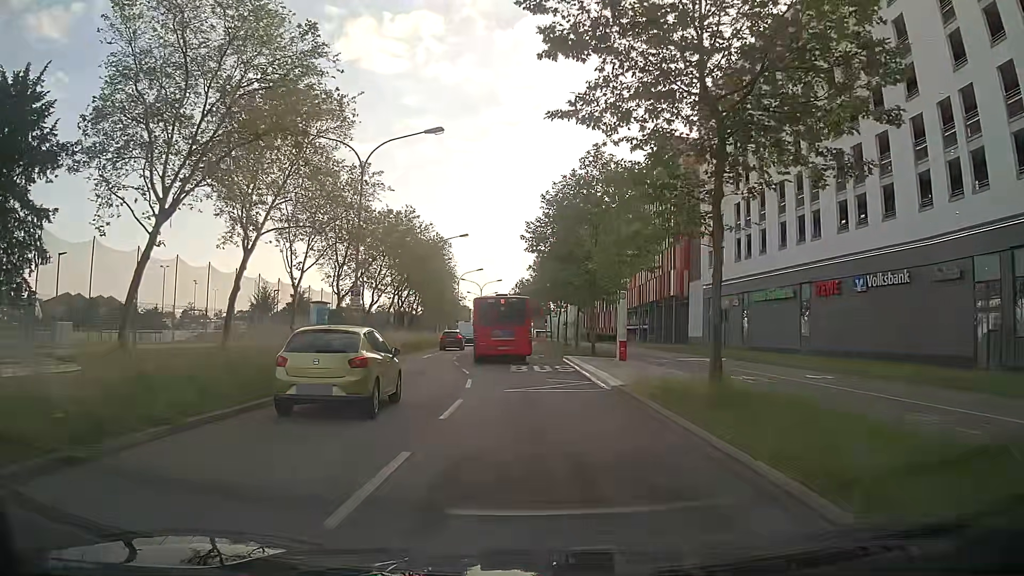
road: secondary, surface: asphalt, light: Day
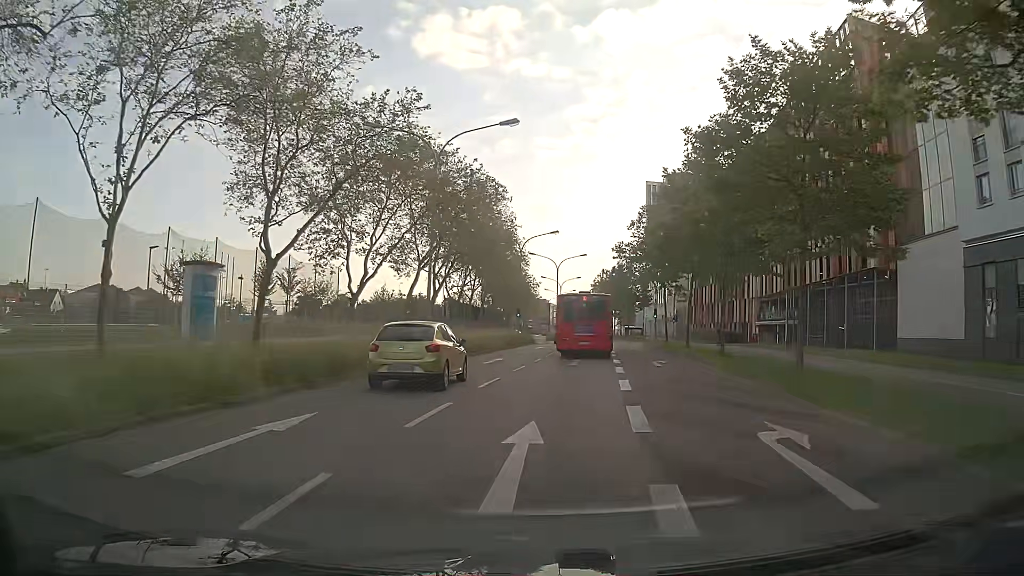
(-1.1, +32.0) m; -7°
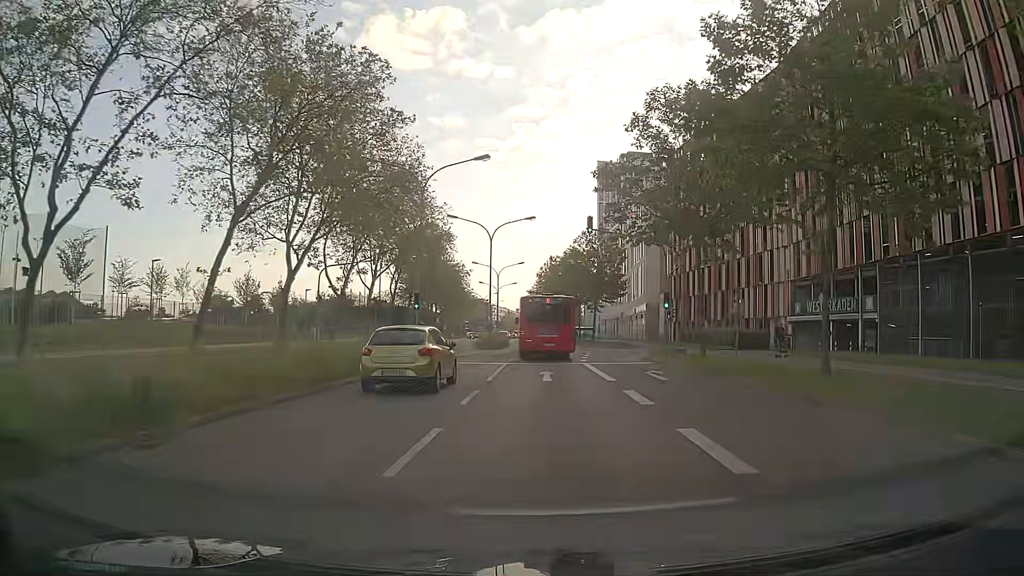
(+1.6, +26.8) m; +5°
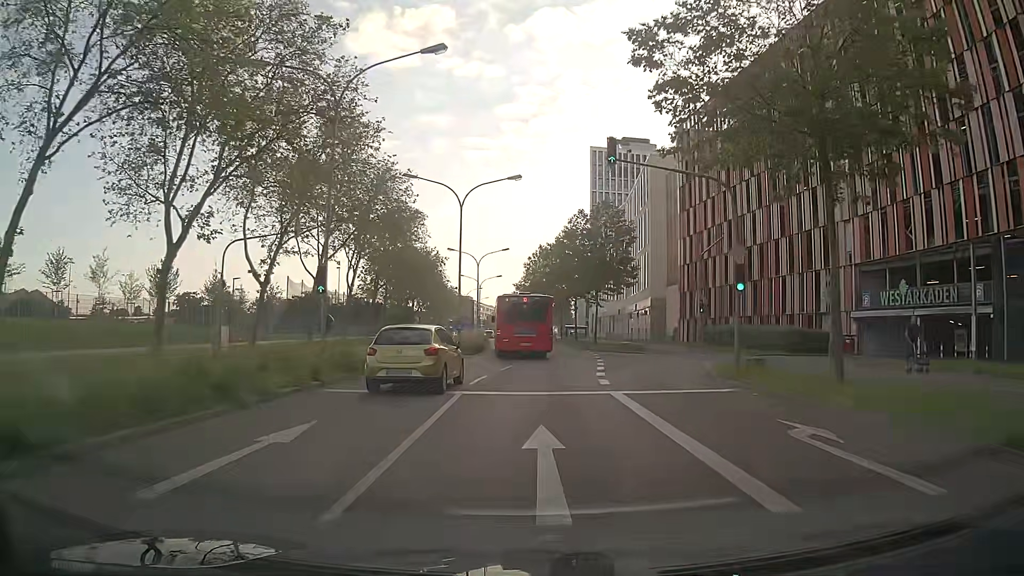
(+0.2, +13.5) m; +2°
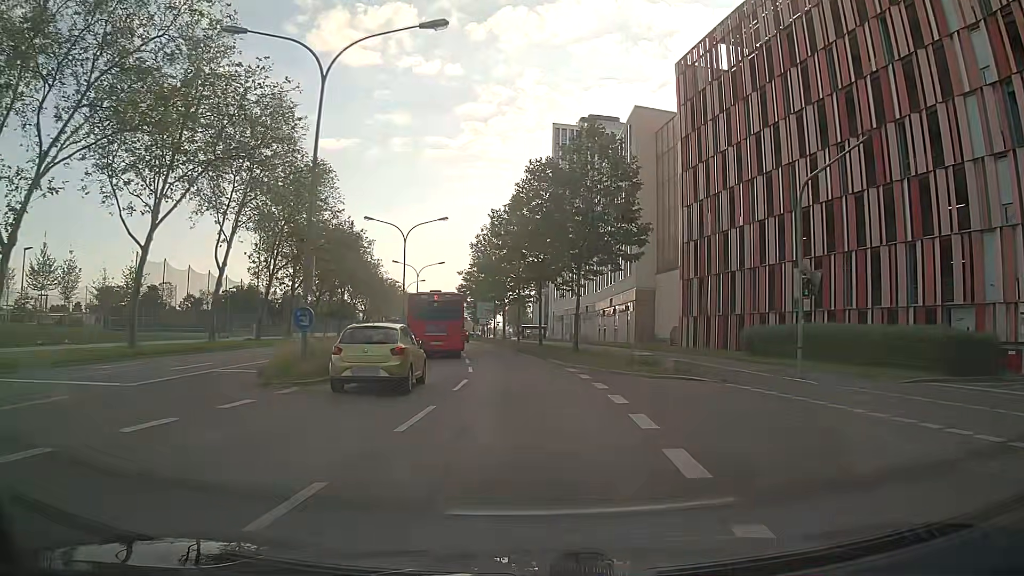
(+0.3, +19.9) m; +2°
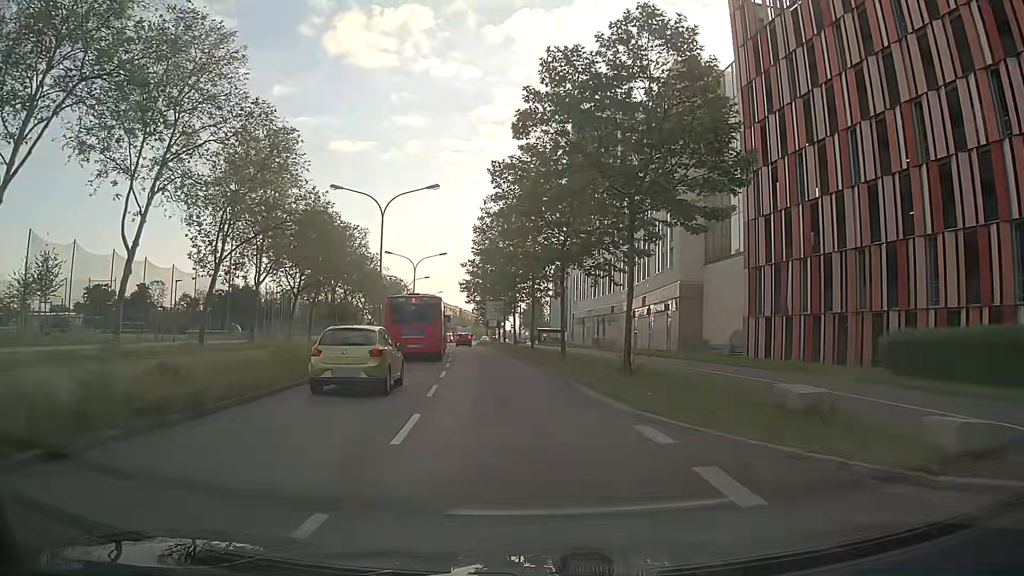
(+0.1, +13.0) m; -1°
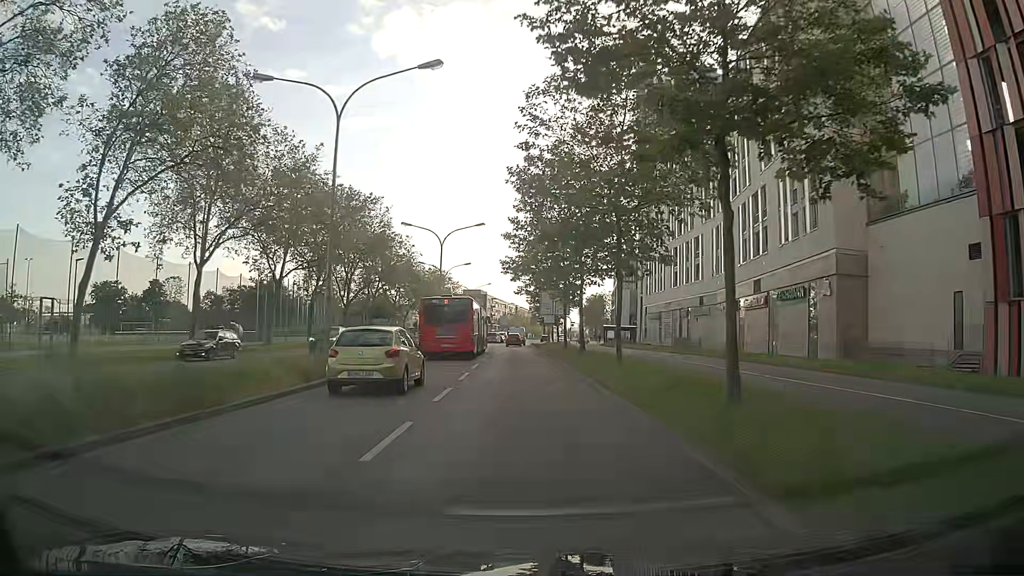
(-0.9, +19.1) m; -5°
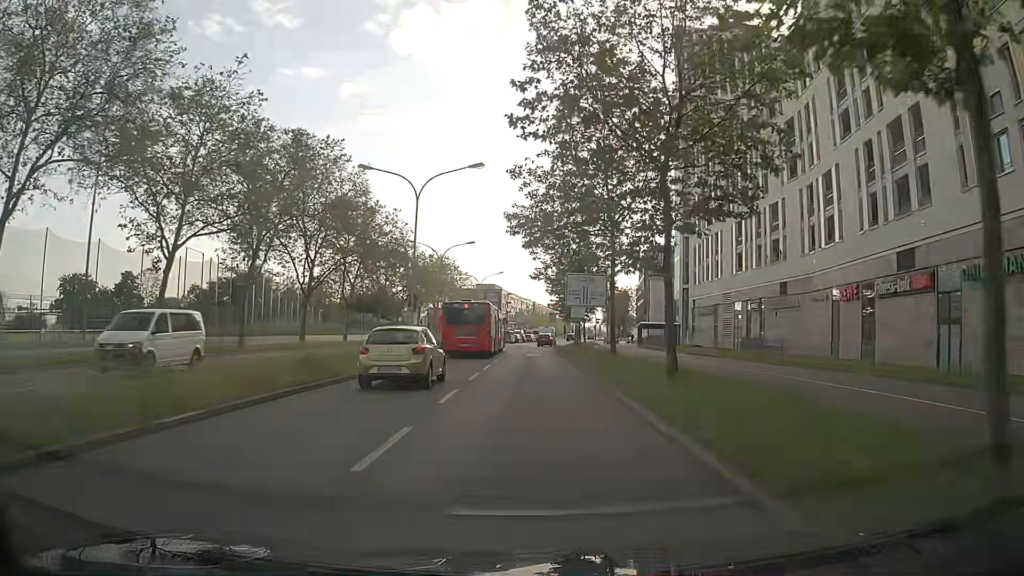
(-0.1, +18.6) m; -1°
(0, +10) (0, +20) (0, +30) (0, +40) (0, +50) (0, +60) (0, +70) (0, +80) (+1, +90) (+2, +100) m
